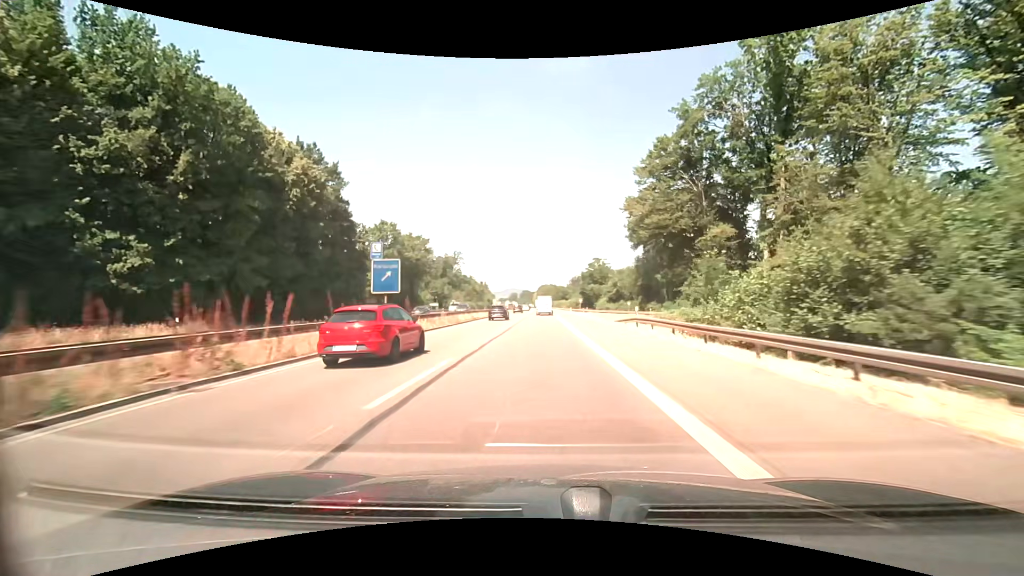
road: trunk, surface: asphalt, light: Day
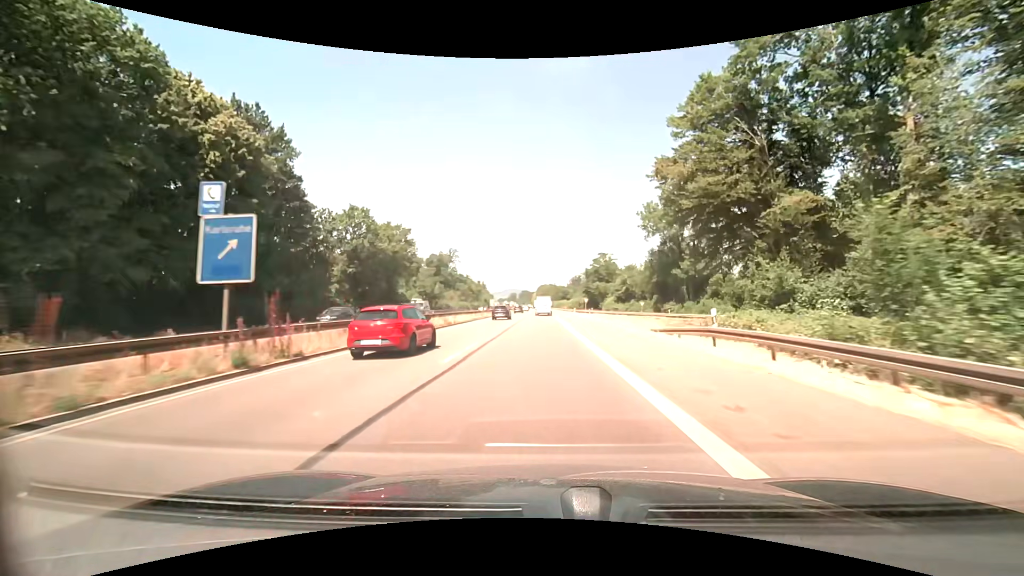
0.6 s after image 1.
(0.0, +13.1) m; 0°
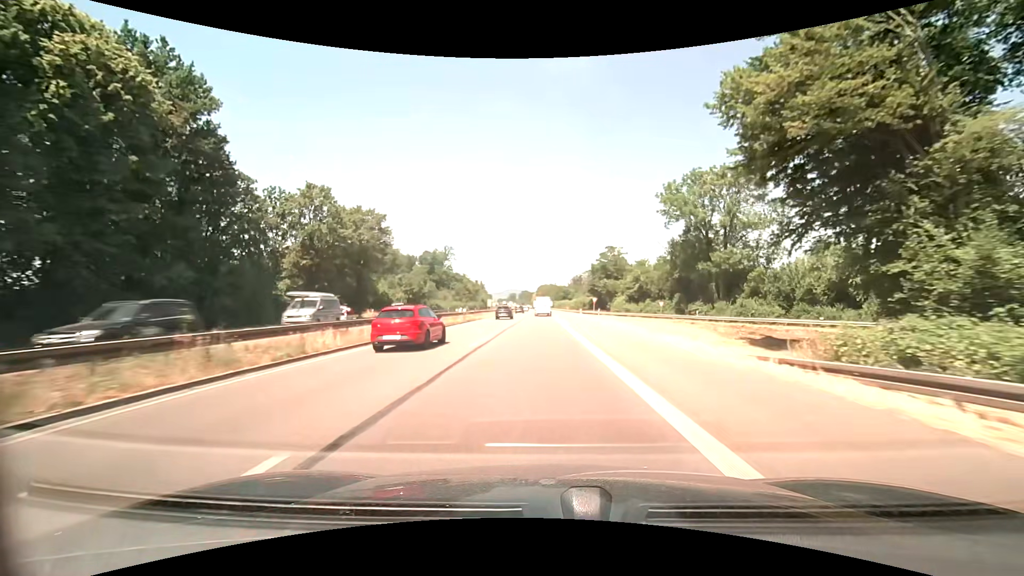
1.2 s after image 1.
(0.0, +13.2) m; 0°
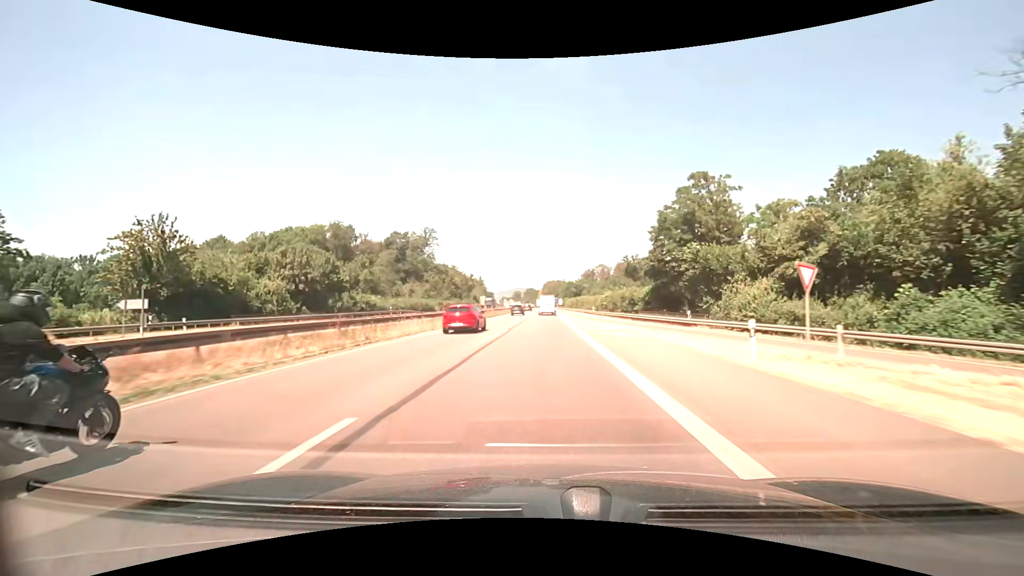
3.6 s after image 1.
(-0.4, +53.7) m; -1°
